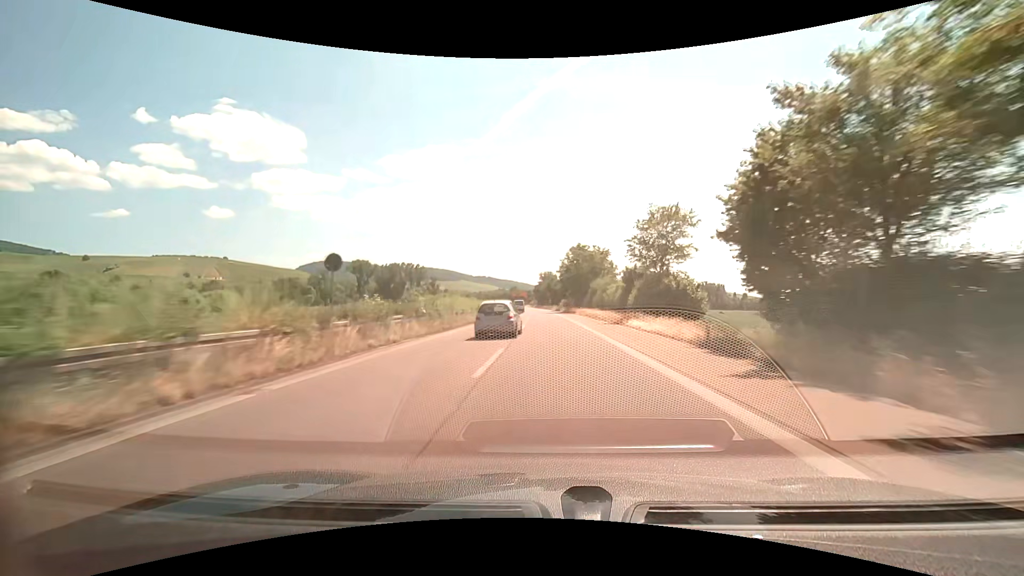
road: trunk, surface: asphalt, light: Day
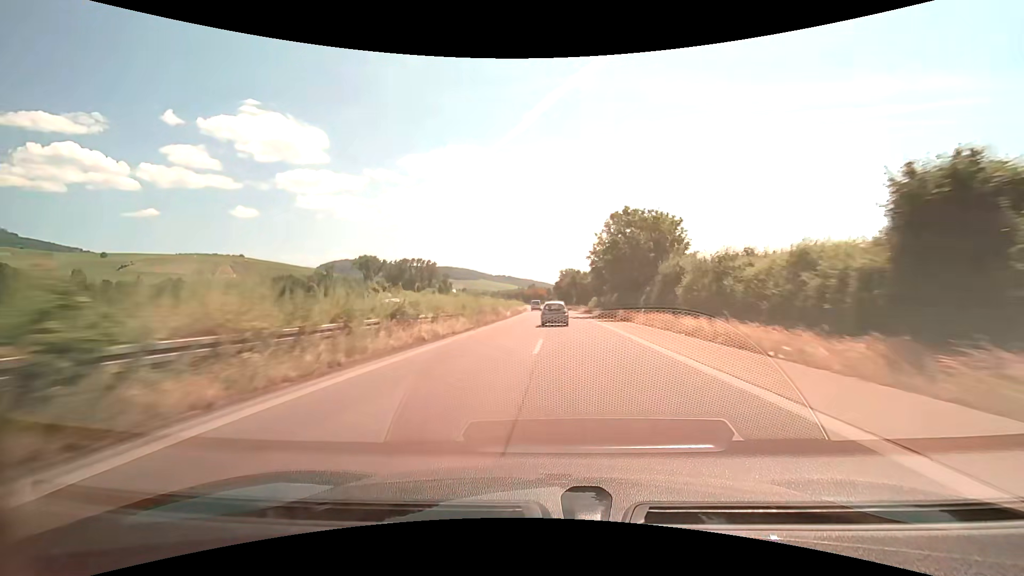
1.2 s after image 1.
(-0.5, +31.5) m; -2°
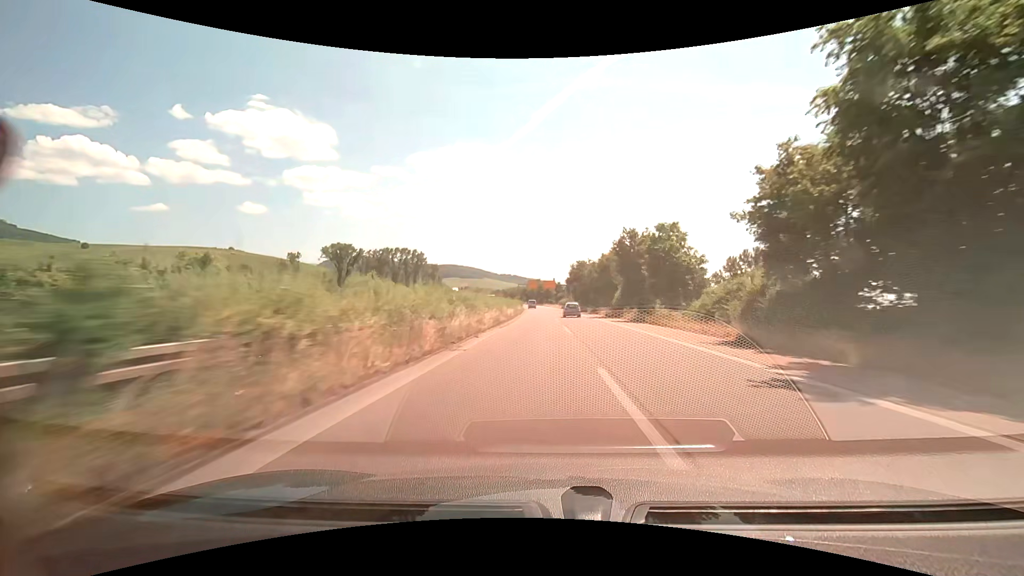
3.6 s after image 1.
(-0.6, +62.9) m; -1°
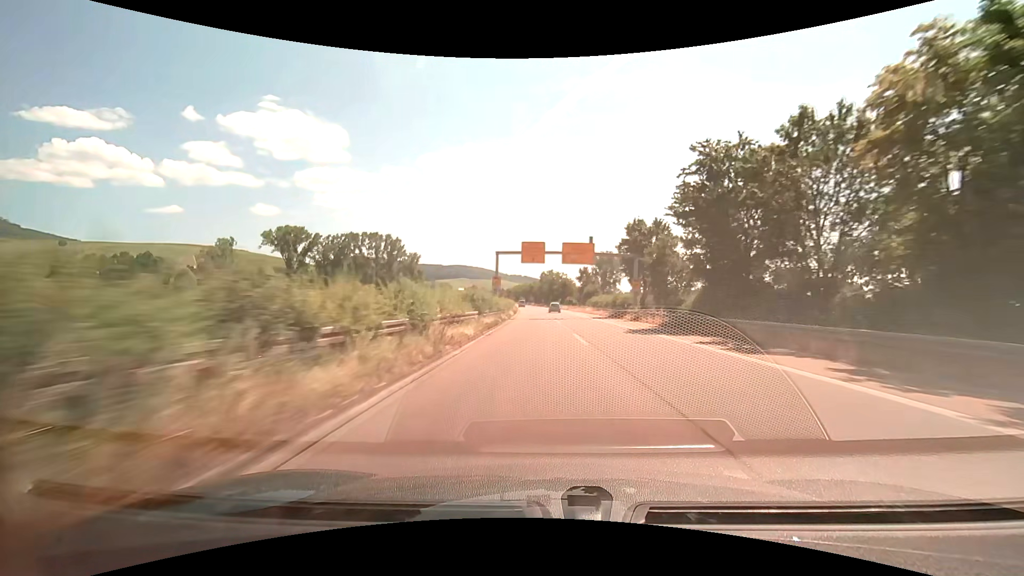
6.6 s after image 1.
(-0.9, +78.2) m; -1°
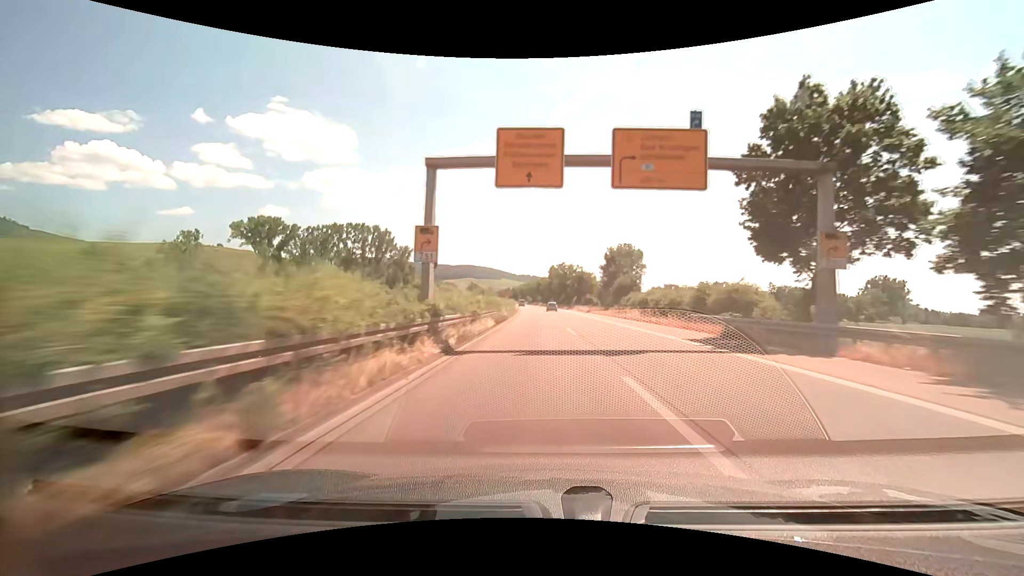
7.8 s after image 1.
(-0.3, +31.1) m; -1°
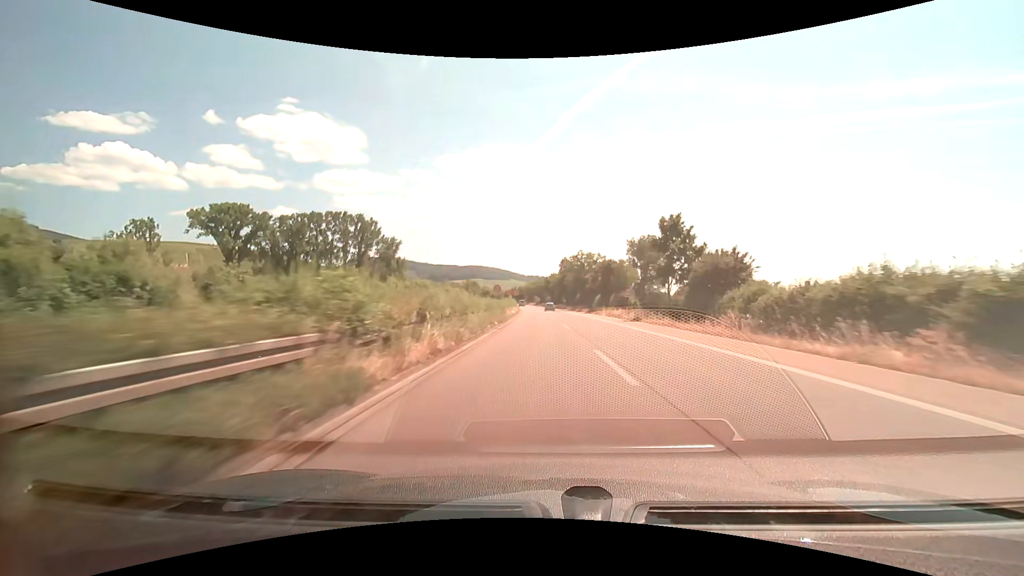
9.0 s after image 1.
(-0.2, +31.0) m; -1°
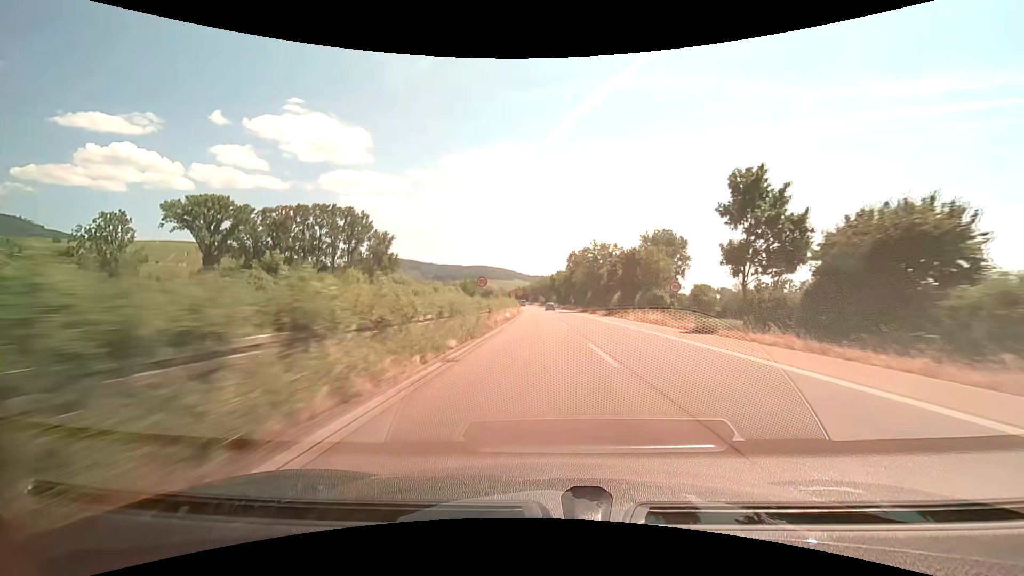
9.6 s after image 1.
(-0.1, +15.4) m; -1°
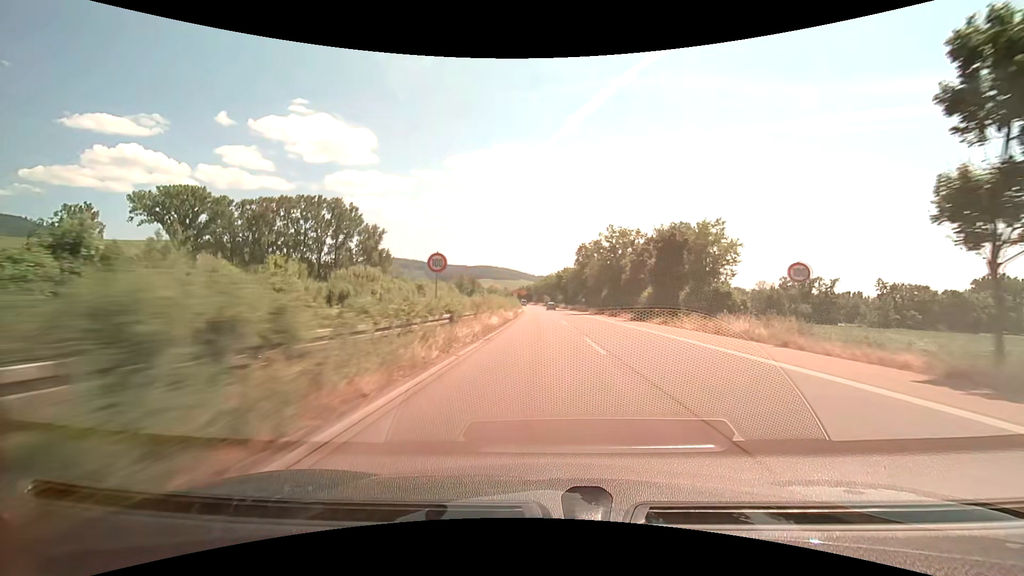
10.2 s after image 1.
(-0.1, +15.4) m; -1°
(0, +10) (0, +20) (0, +30) (0, +40) (-1, +50) (-1, +60) (-1, +70) (-1, +80) (-2, +90) (-2, +100) m
